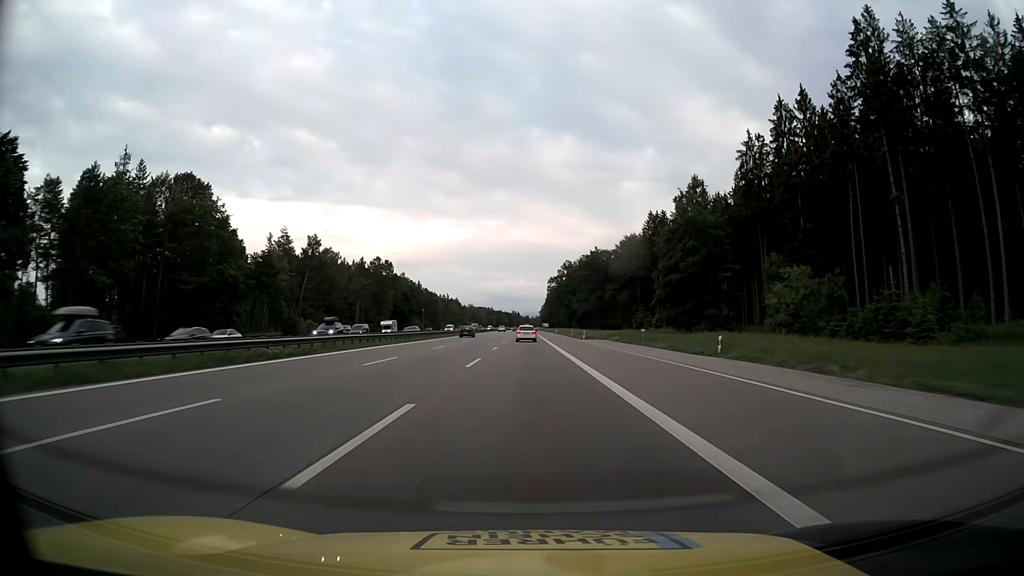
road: motorway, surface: asphalt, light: Day
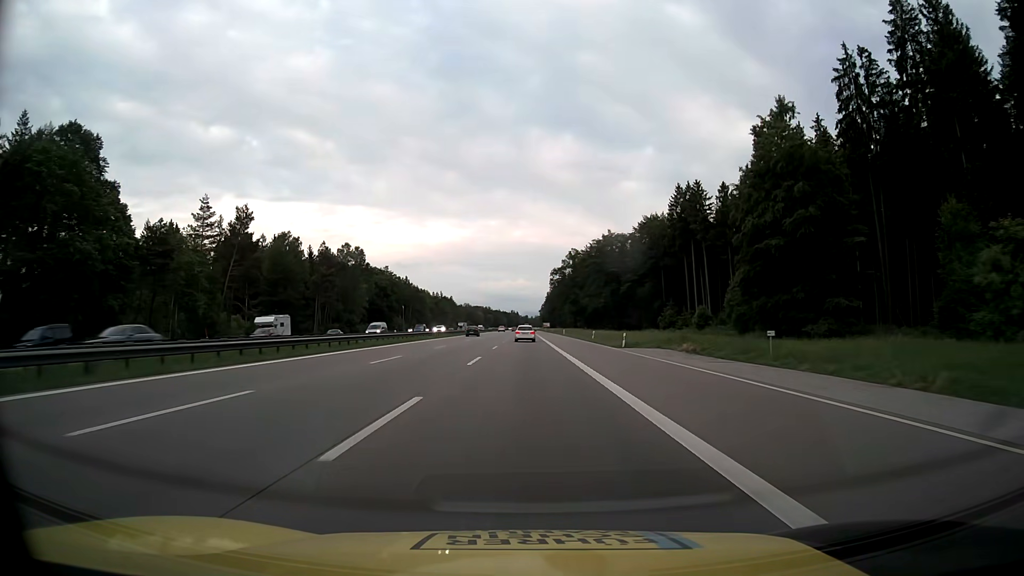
(0.0, +32.8) m; 0°
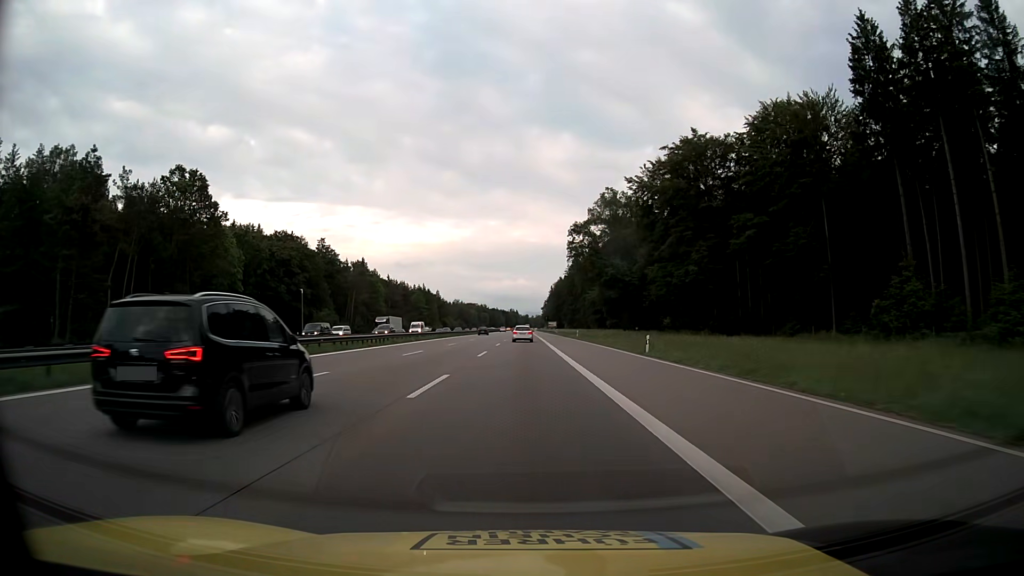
(0.0, +81.9) m; 0°
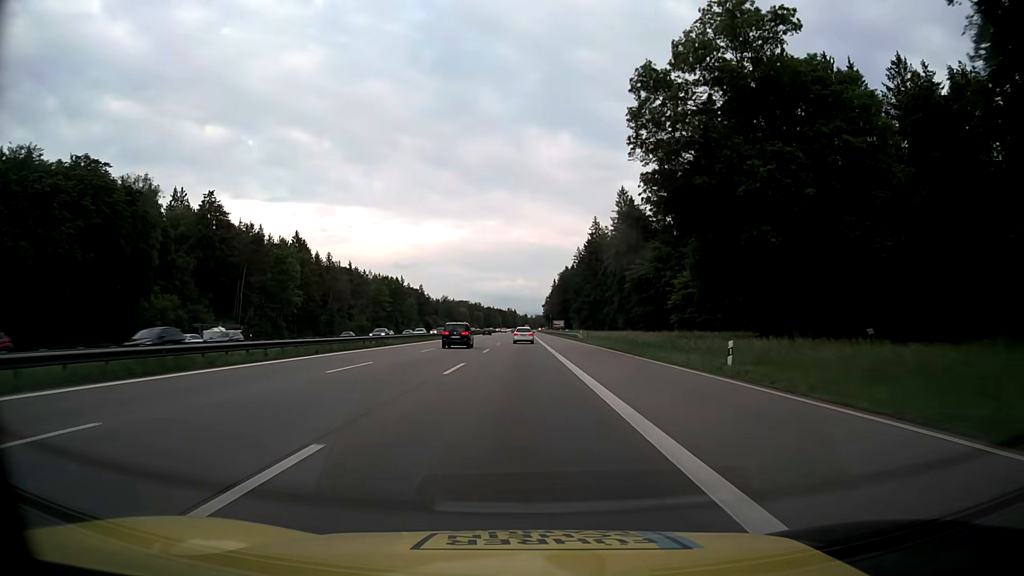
(0.0, +65.4) m; 0°
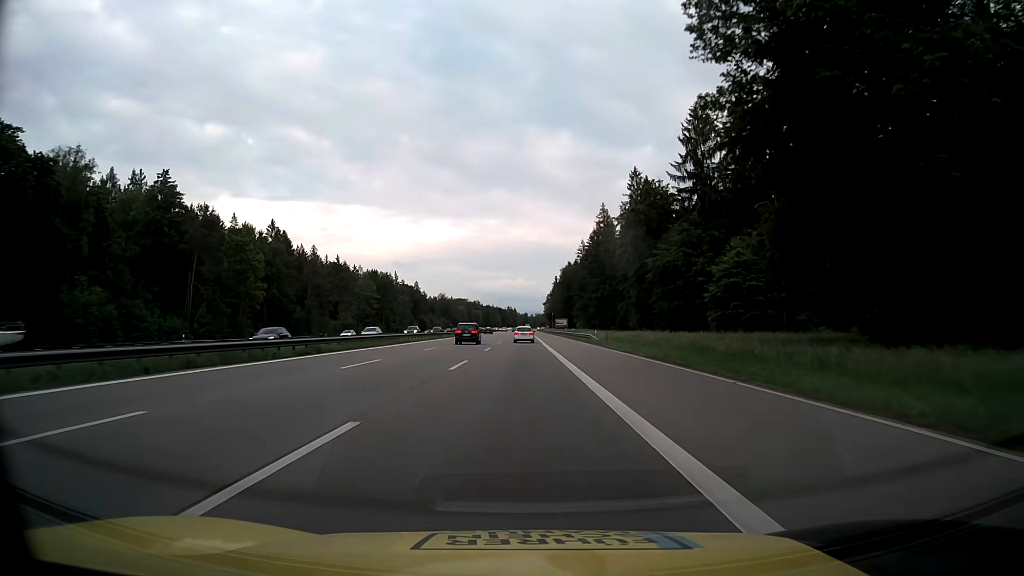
(0.0, +16.3) m; 0°
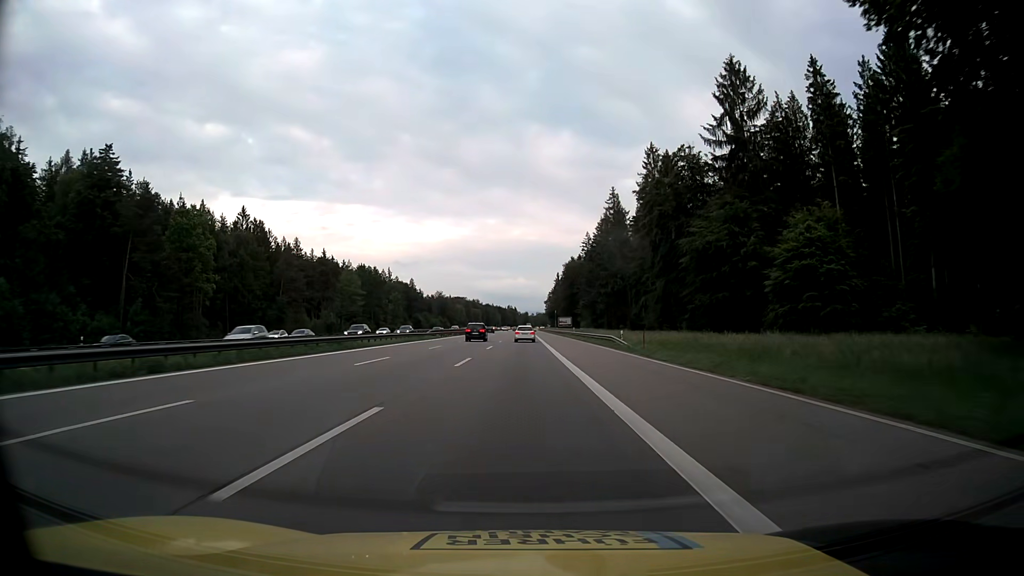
(0.0, +16.3) m; 0°
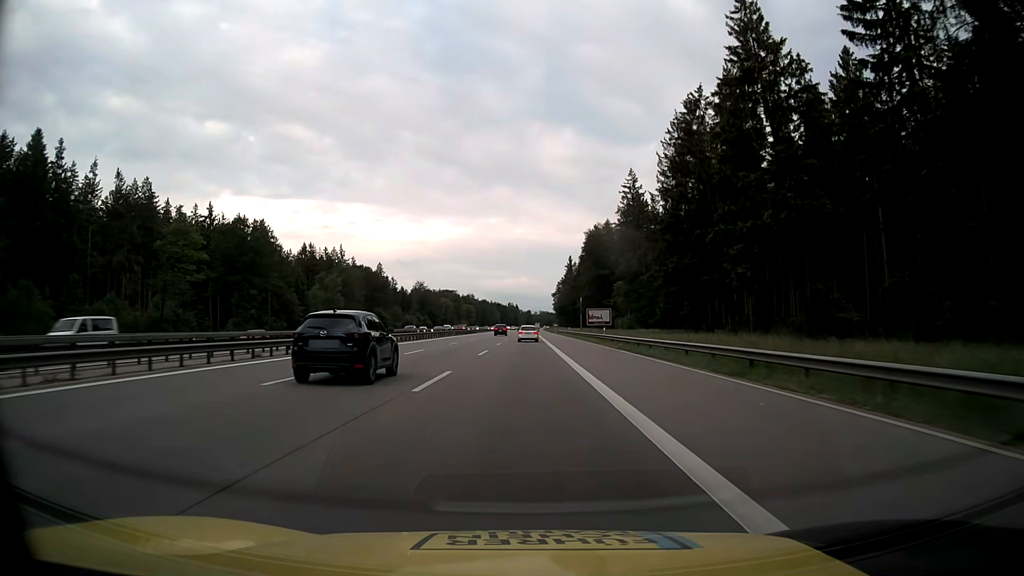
(-0.1, +81.7) m; 0°
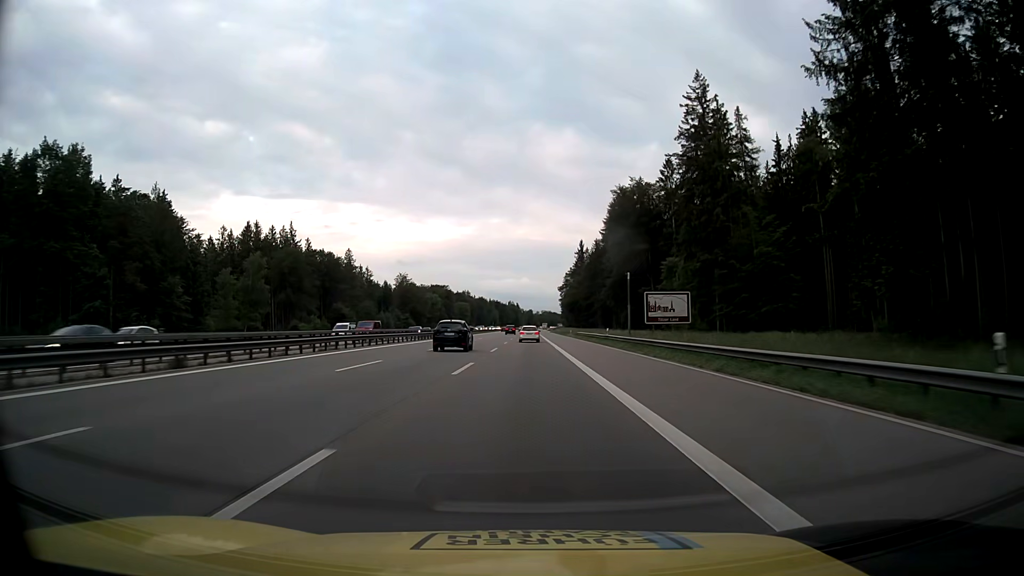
(0.0, +49.0) m; 0°
(0, +10) (0, +20) (0, +30) (0, +40) (0, +50) (0, +60) (0, +70) (0, +80) (0, +90) (0, +100) m
